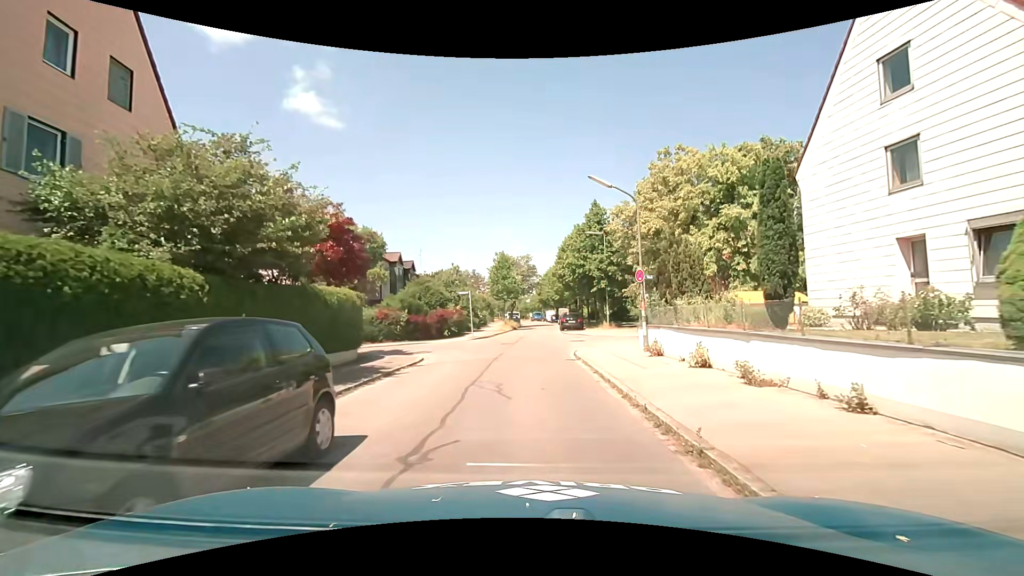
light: Day
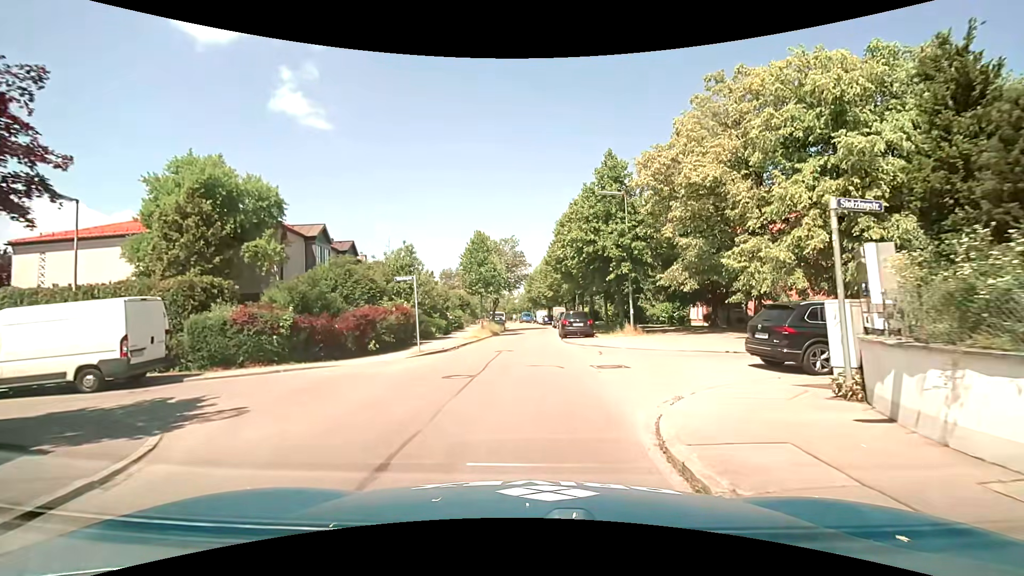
(+0.3, +13.5) m; +2°
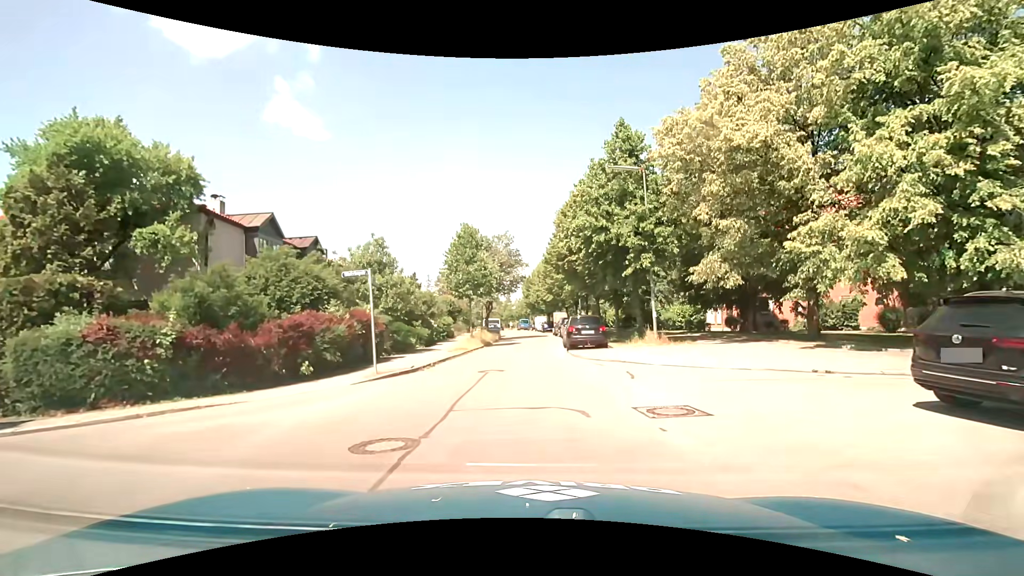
(-0.1, +5.5) m; +1°
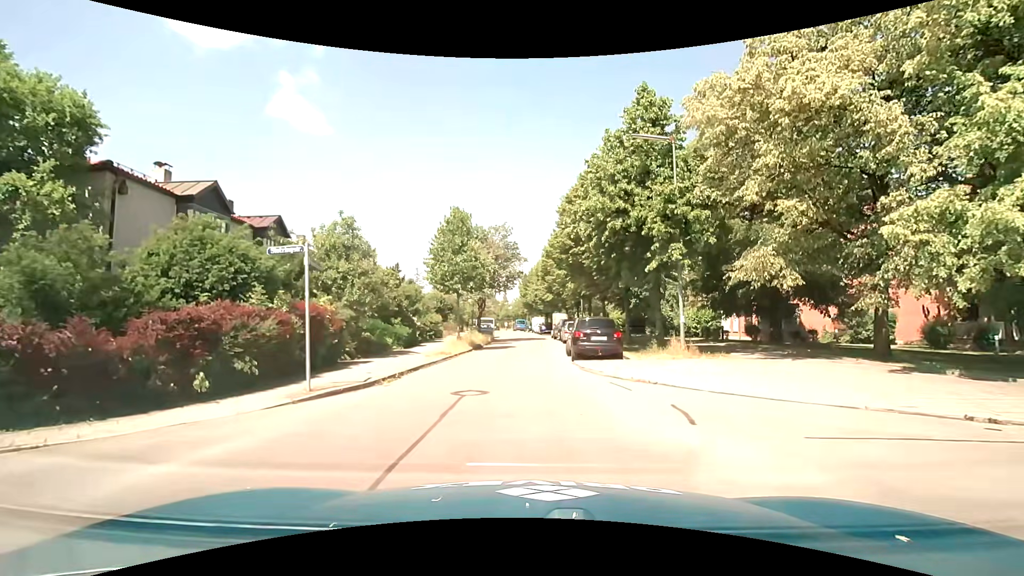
(-0.2, +4.3) m; -1°
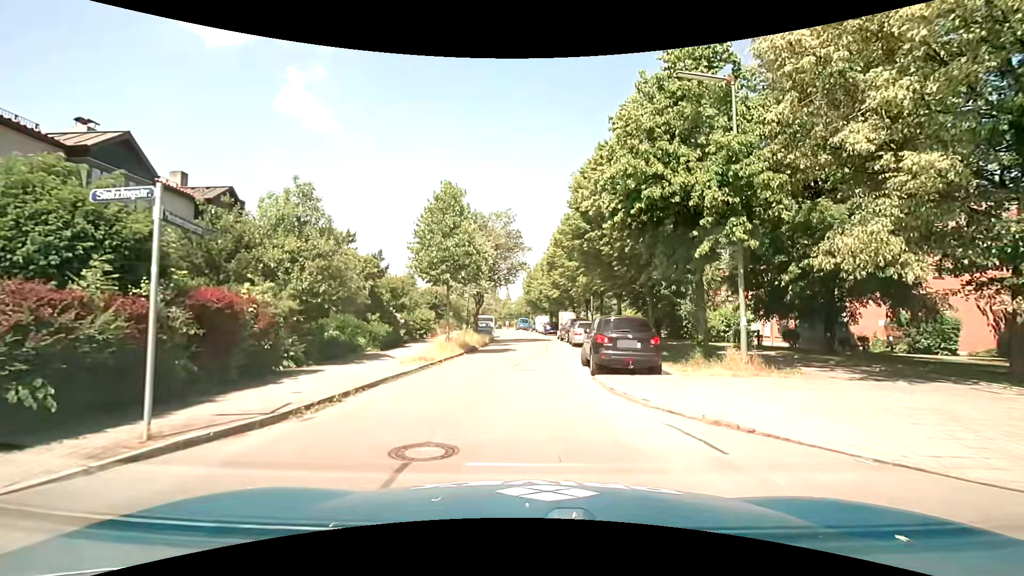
(-0.1, +4.9) m; -1°
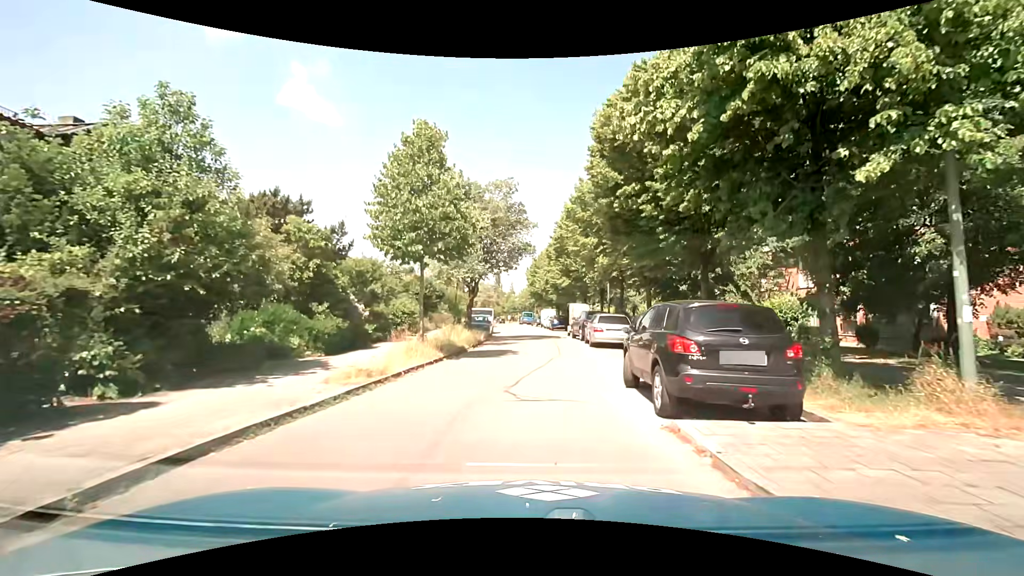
(0.0, +6.5) m; 0°
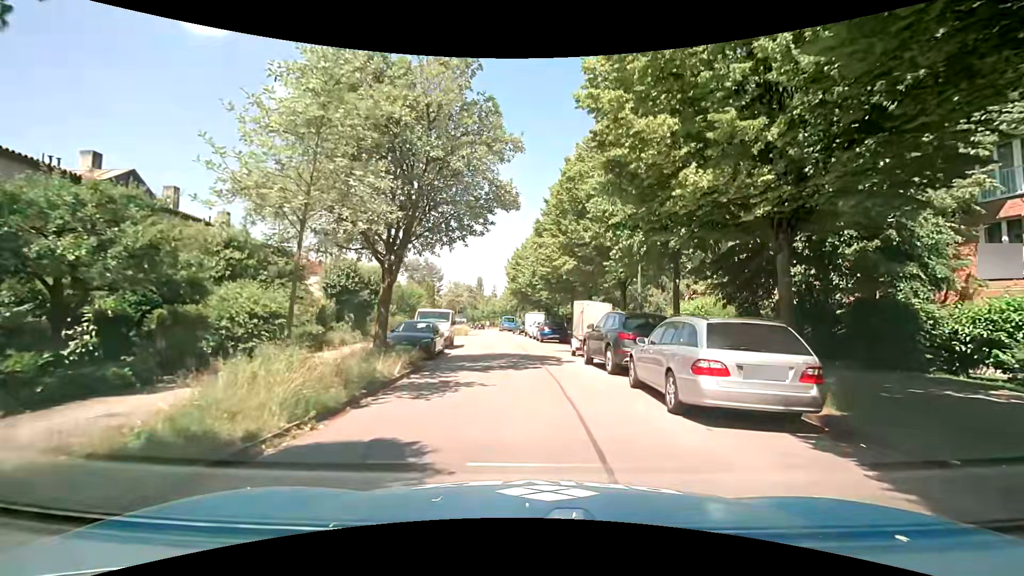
(0.0, +14.4) m; +3°
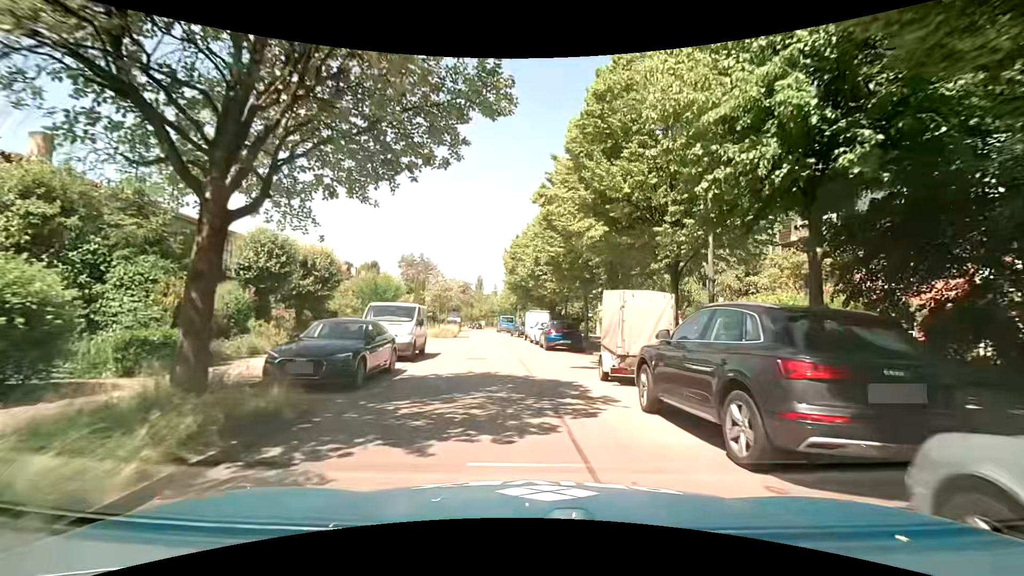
(-0.3, +8.1) m; -2°
